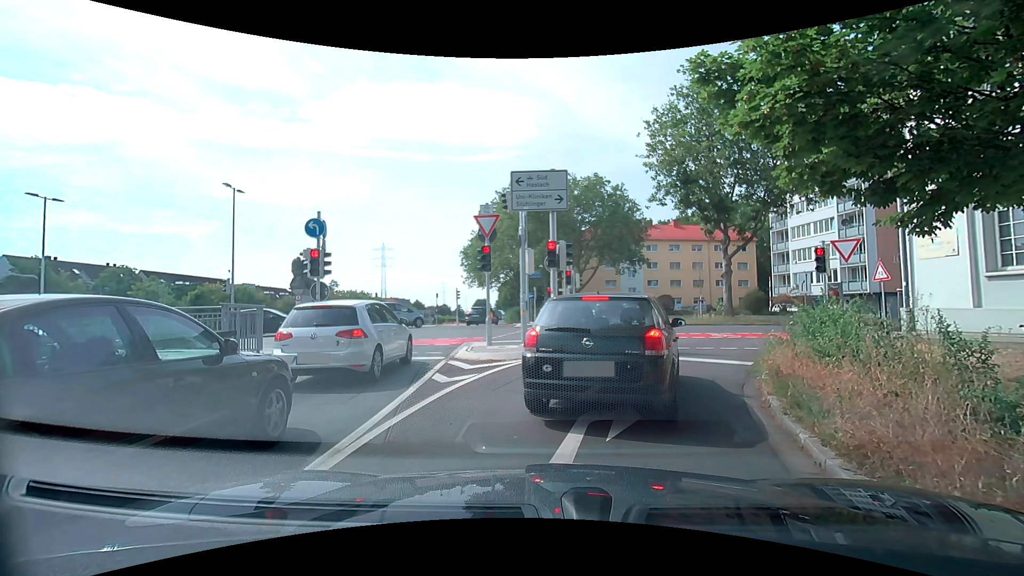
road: trunk_link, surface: asphalt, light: Day
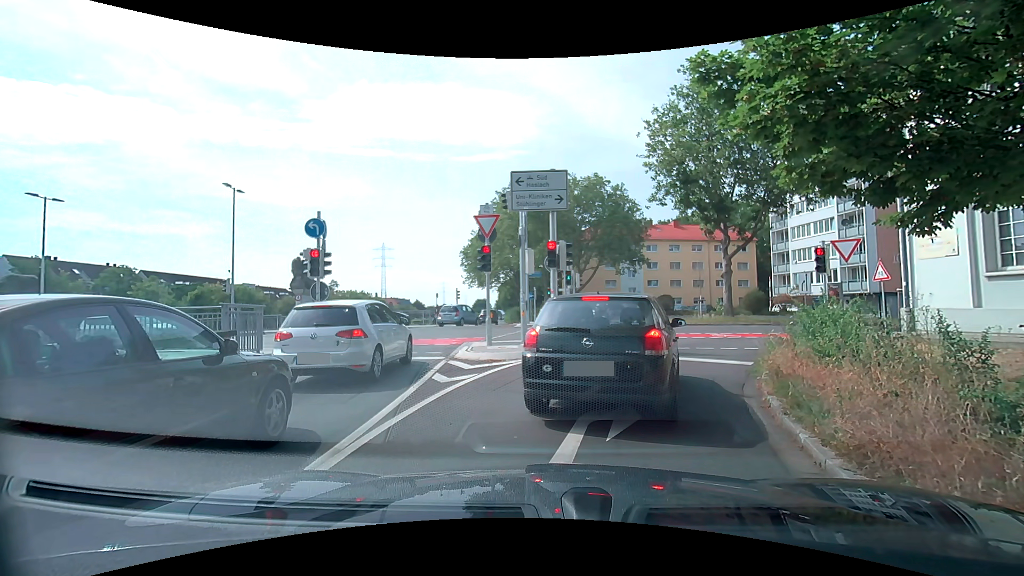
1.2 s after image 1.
(0.0, 0.0) m; 0°
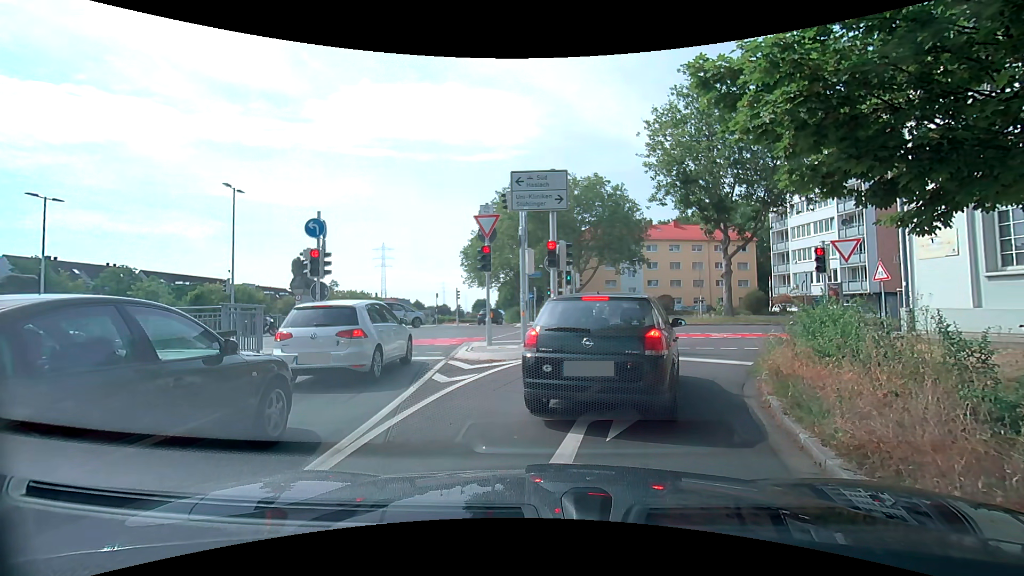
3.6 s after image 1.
(0.0, 0.0) m; 0°
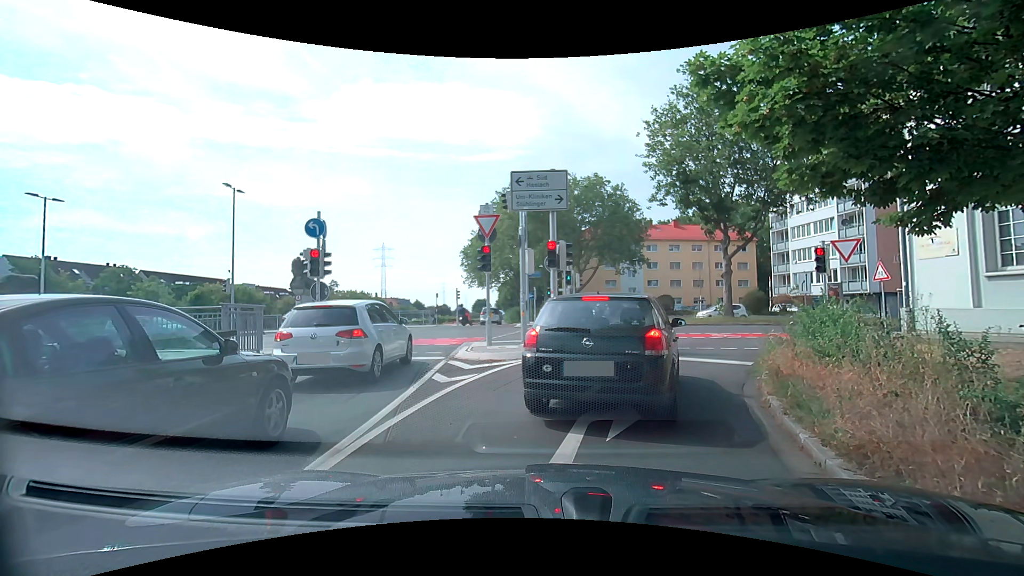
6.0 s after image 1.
(0.0, 0.0) m; 0°
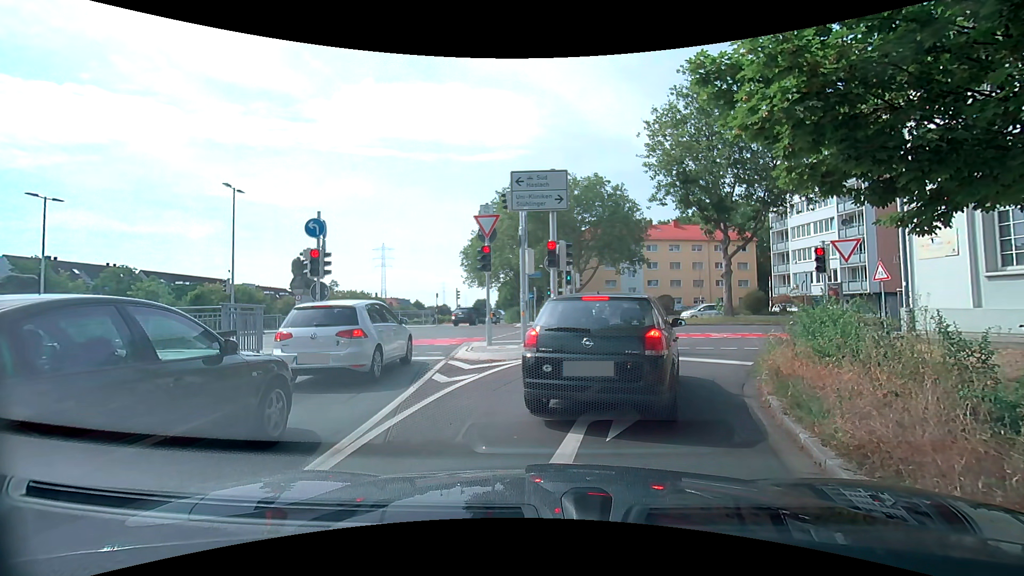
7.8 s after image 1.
(0.0, 0.0) m; 0°
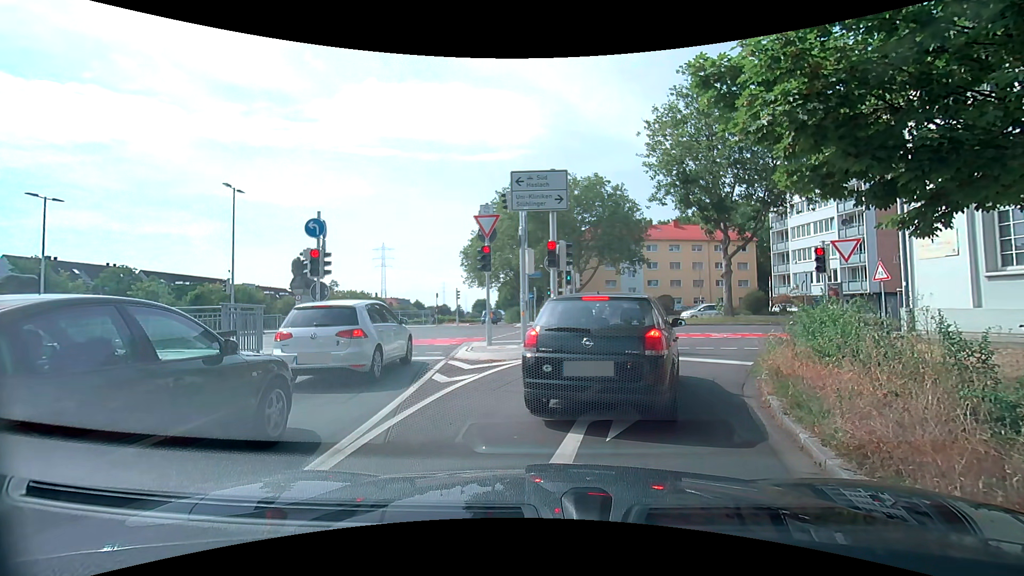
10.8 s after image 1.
(0.0, 0.0) m; 0°
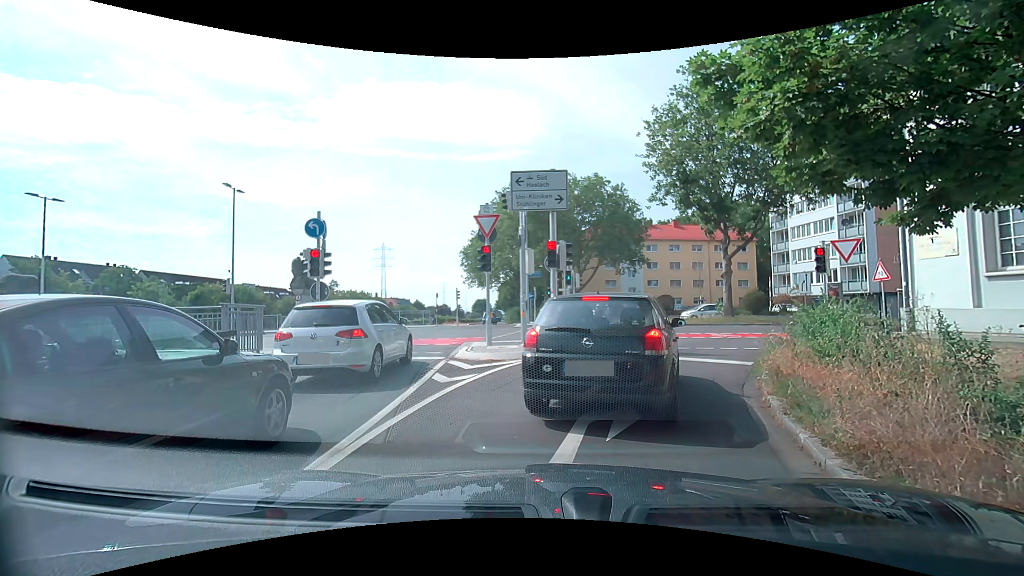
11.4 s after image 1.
(0.0, 0.0) m; 0°
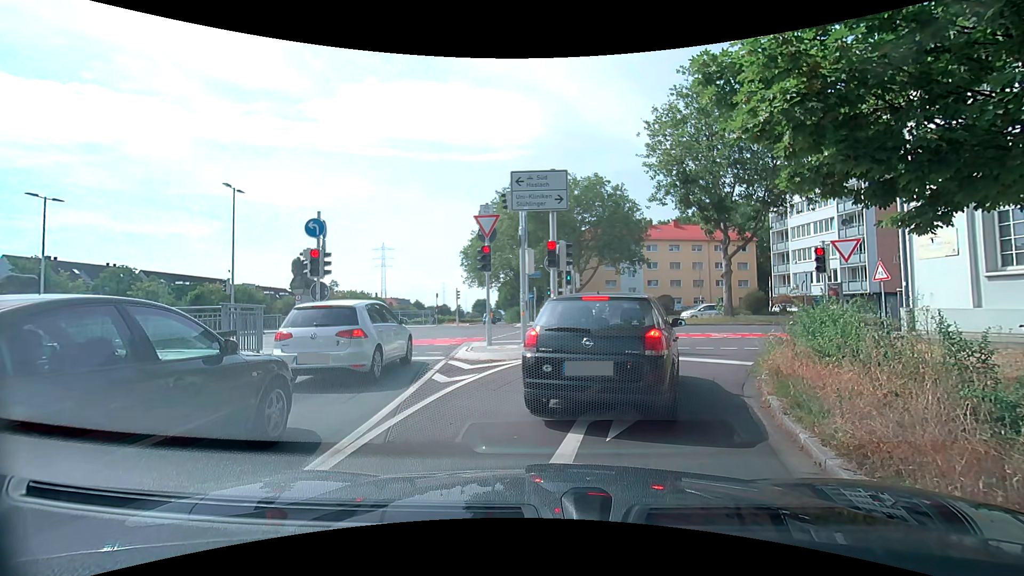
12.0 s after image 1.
(0.0, 0.0) m; 0°
(+1, +10) (+5, +19) (+12, +26) (+21, +30) (+31, +31) (+41, +32) (+51, +34) (+61, +35) (+70, +36) (+80, +38) m
